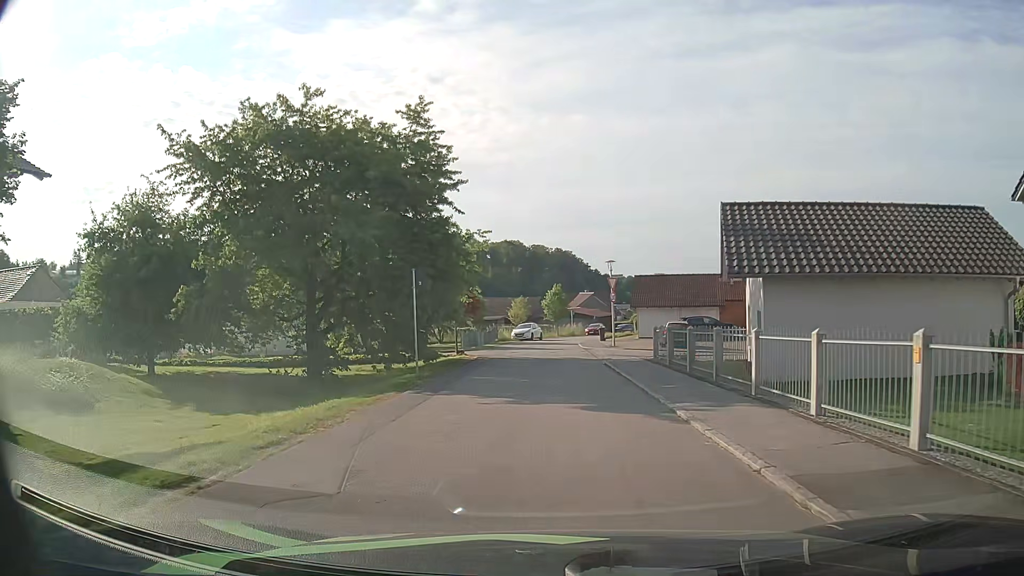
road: residential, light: Day
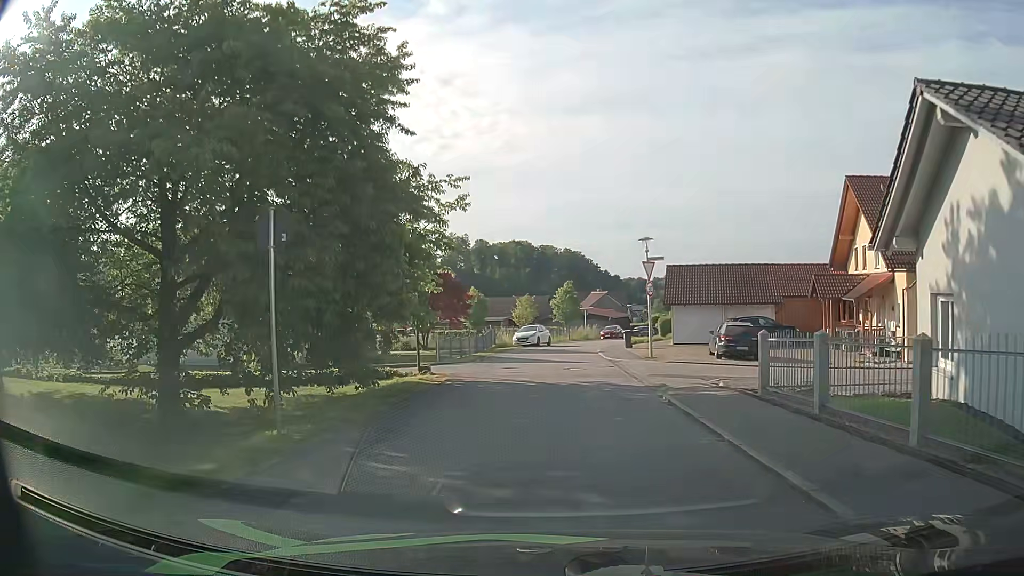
(+0.1, +10.2) m; 0°
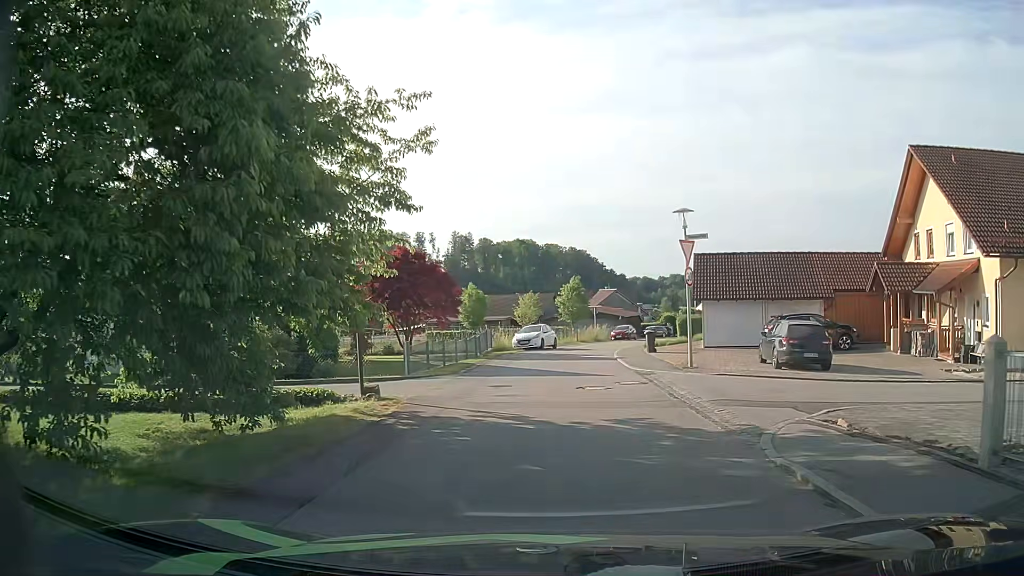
(-0.1, +6.4) m; 0°
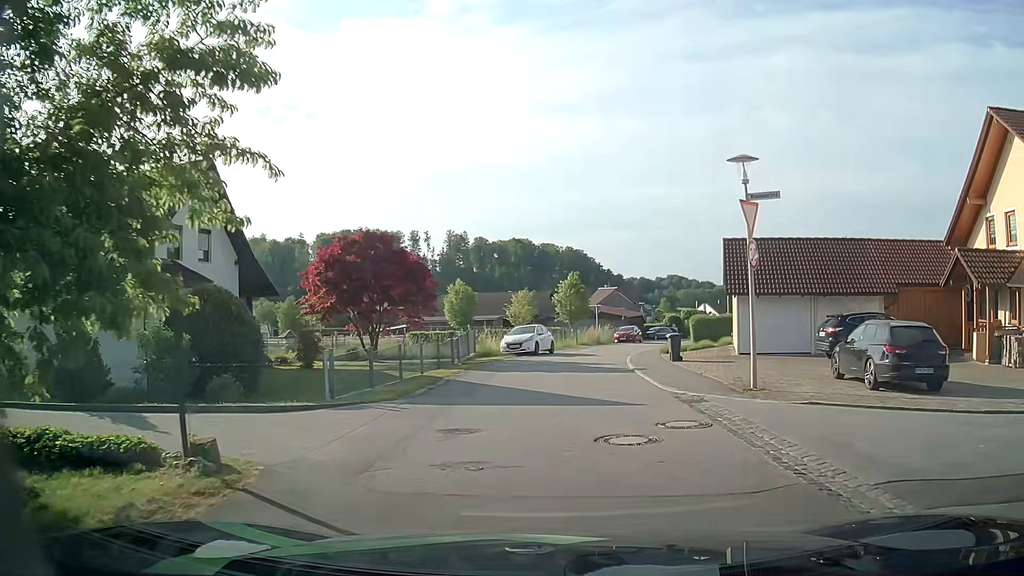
(0.0, +6.6) m; -1°
(0, +10) (+1, +20) (+2, +30) (+4, +40) (+7, +49) (+11, +59) (+14, +68) (+18, +77) (+22, +87) (+25, +96) m
